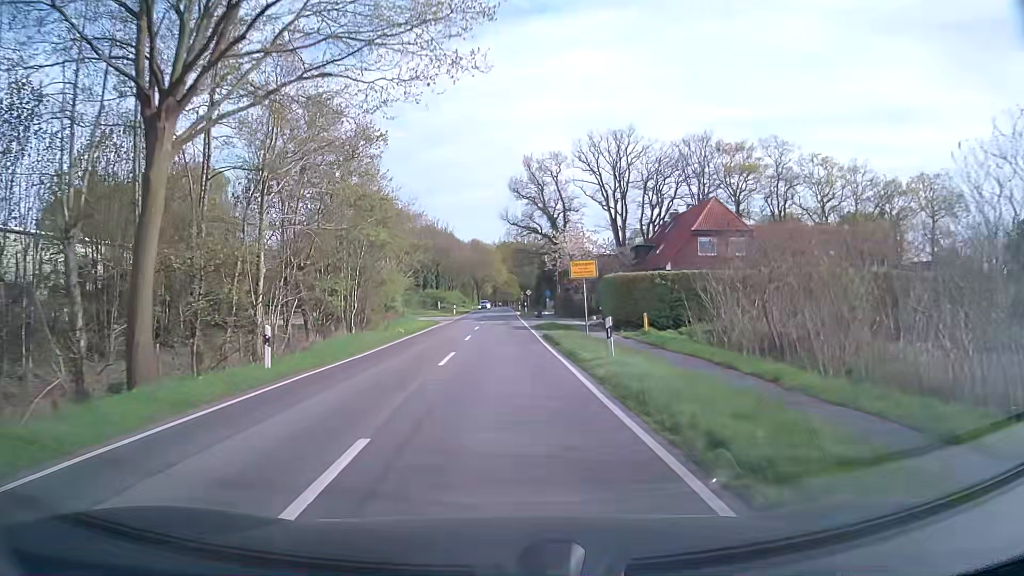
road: secondary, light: Day
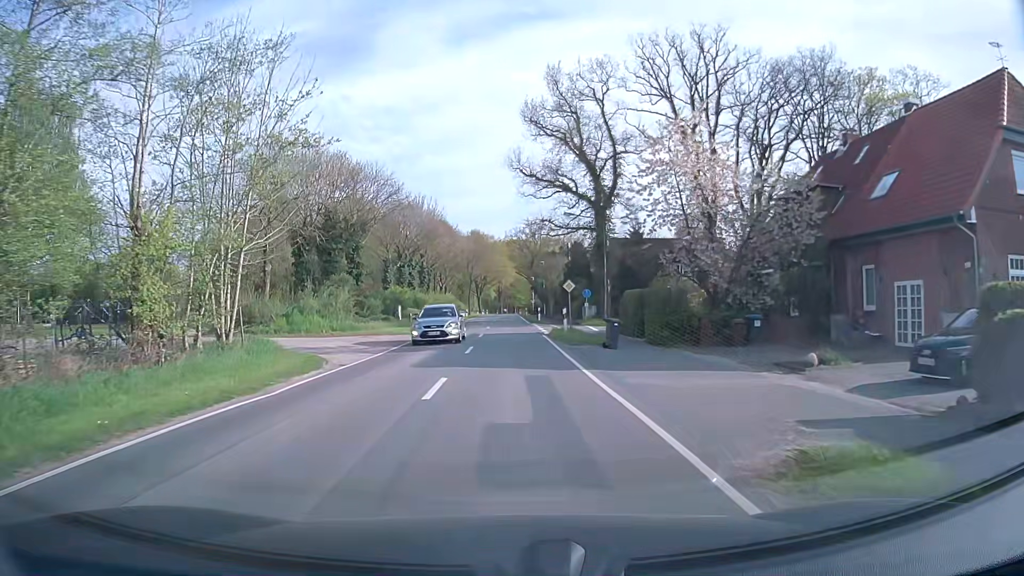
(-0.3, +35.1) m; -1°
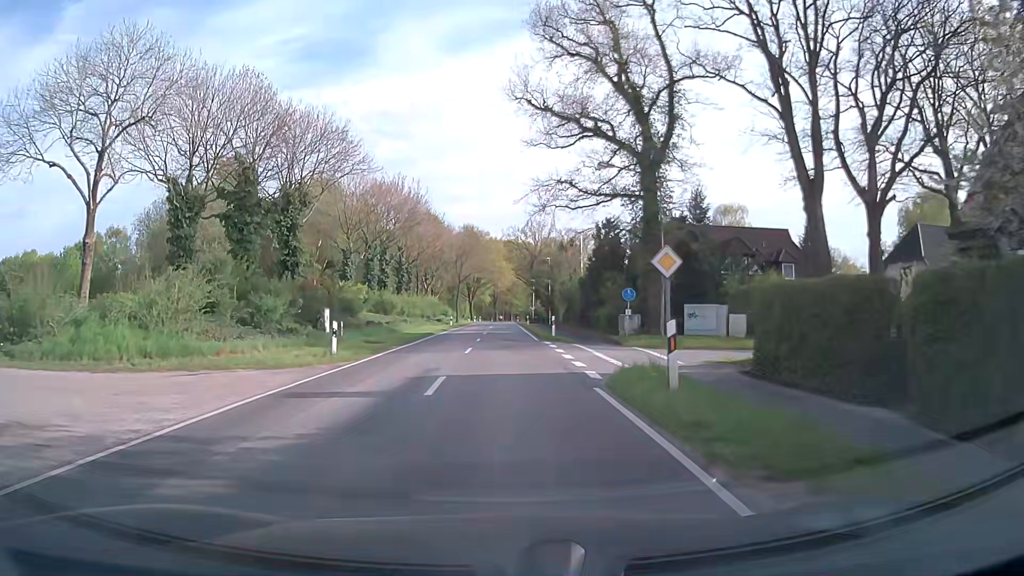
(+0.2, +18.9) m; +1°
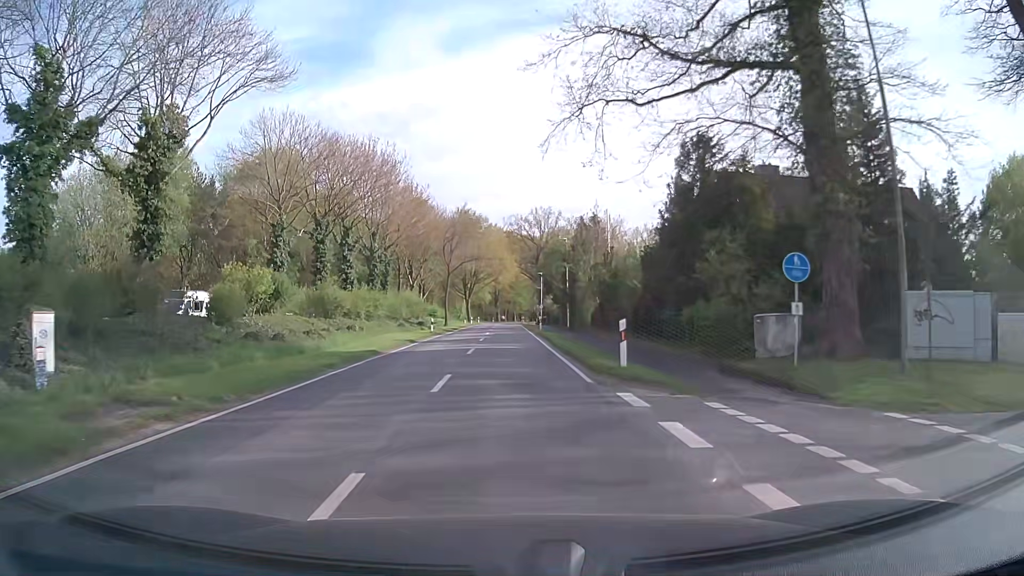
(0.0, +19.4) m; 0°
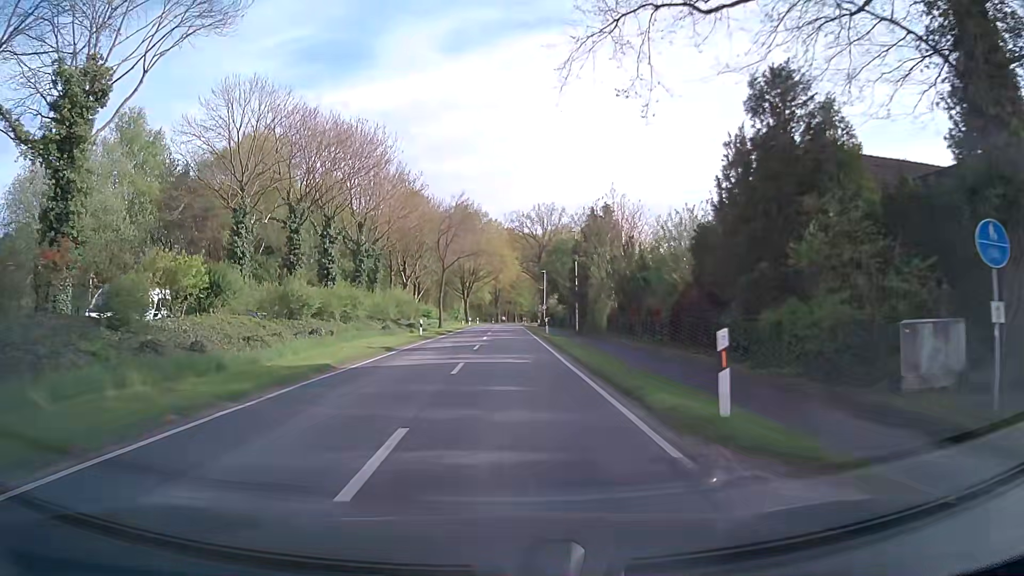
(0.0, +6.5) m; 0°
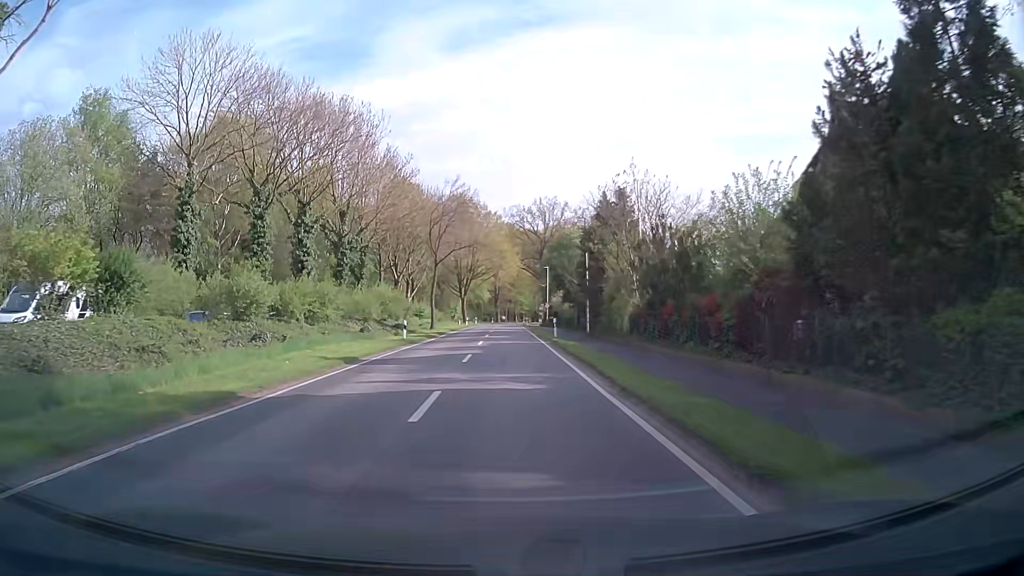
(0.0, +6.6) m; +1°
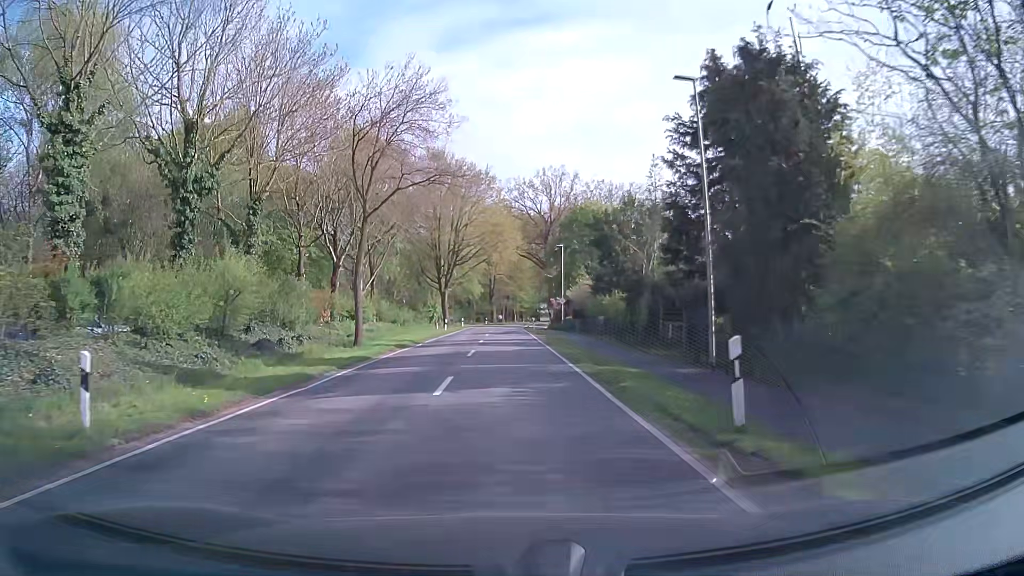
(-0.3, +26.8) m; 0°
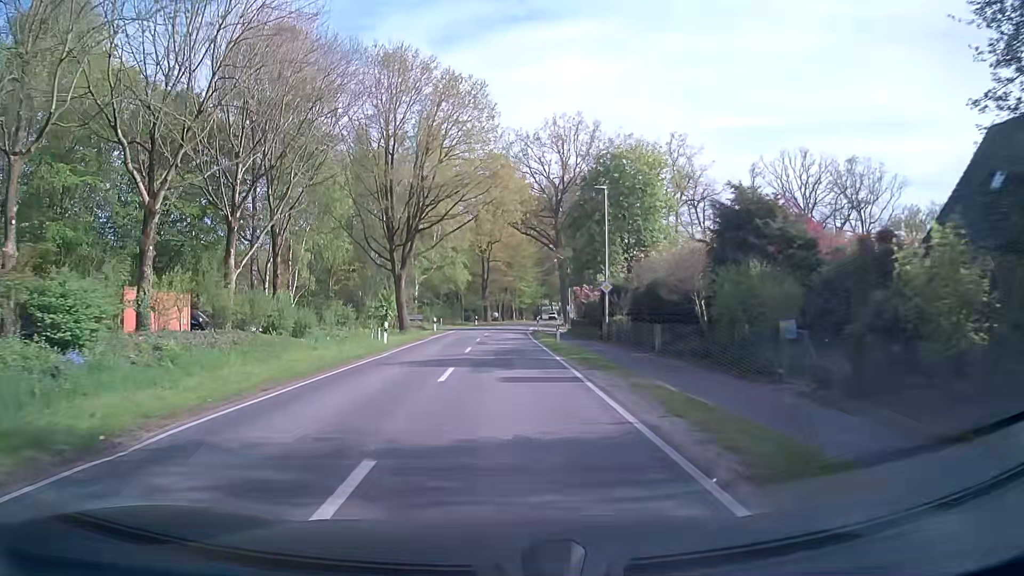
(0.0, +27.8) m; +1°
(0, +10) (0, +20) (0, +30) (0, +40) (0, +50) (0, +60) (+1, +70) (+1, +80) (+2, +90) (+4, +100) m
